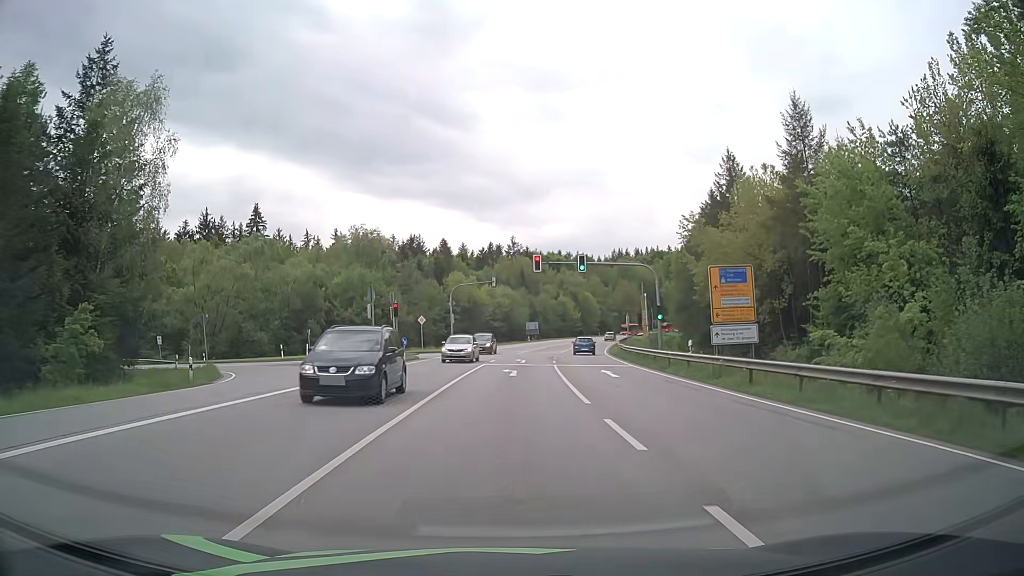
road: secondary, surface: asphalt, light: Day
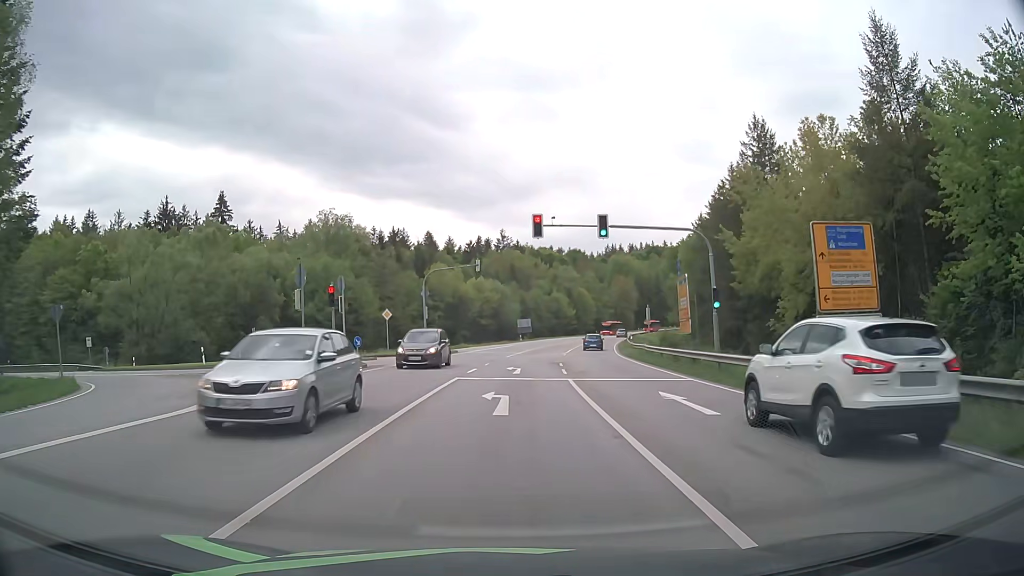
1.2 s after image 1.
(+0.1, +12.5) m; +1°
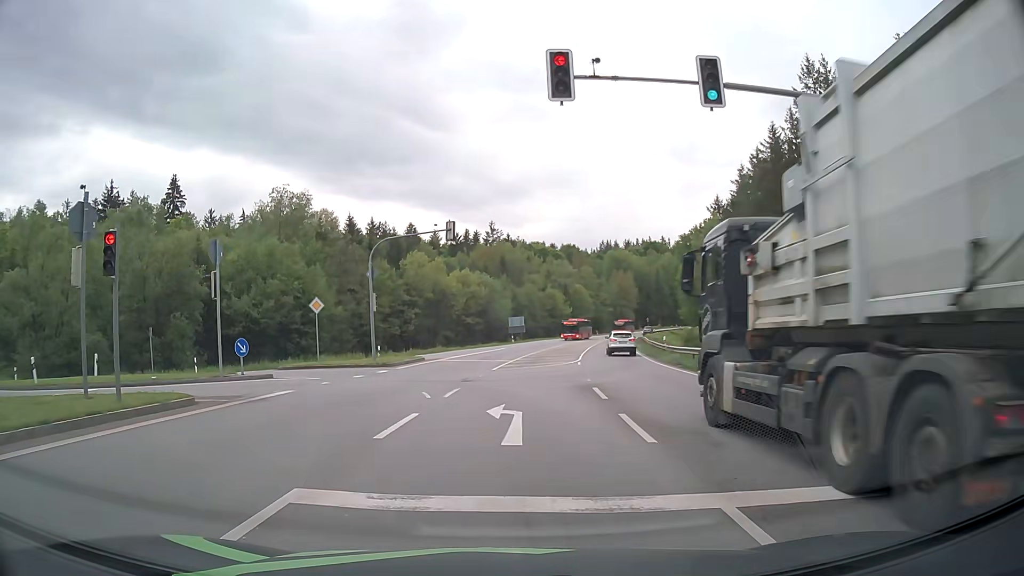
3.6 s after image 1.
(+0.1, +15.1) m; +1°
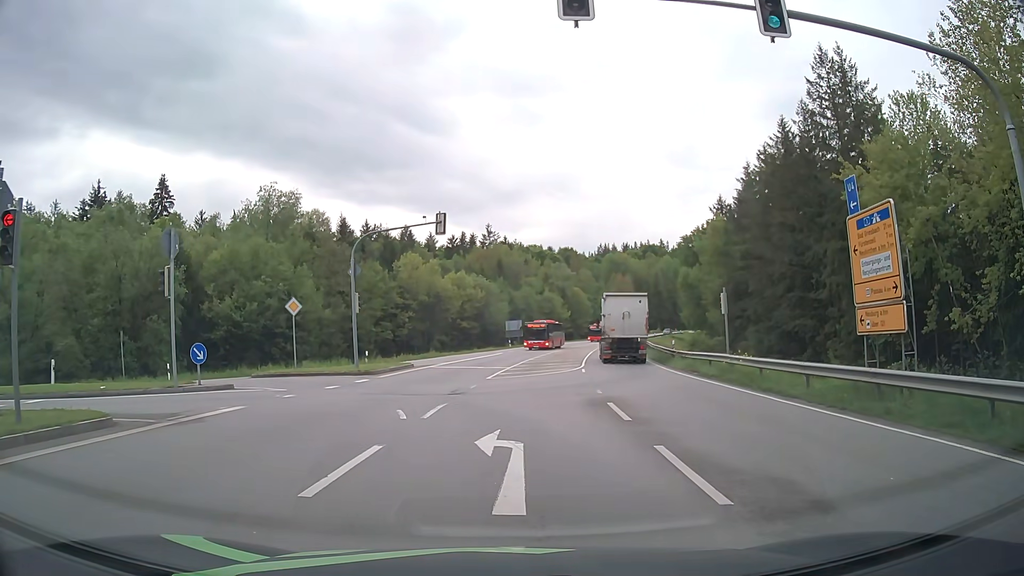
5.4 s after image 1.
(0.0, +2.8) m; 0°
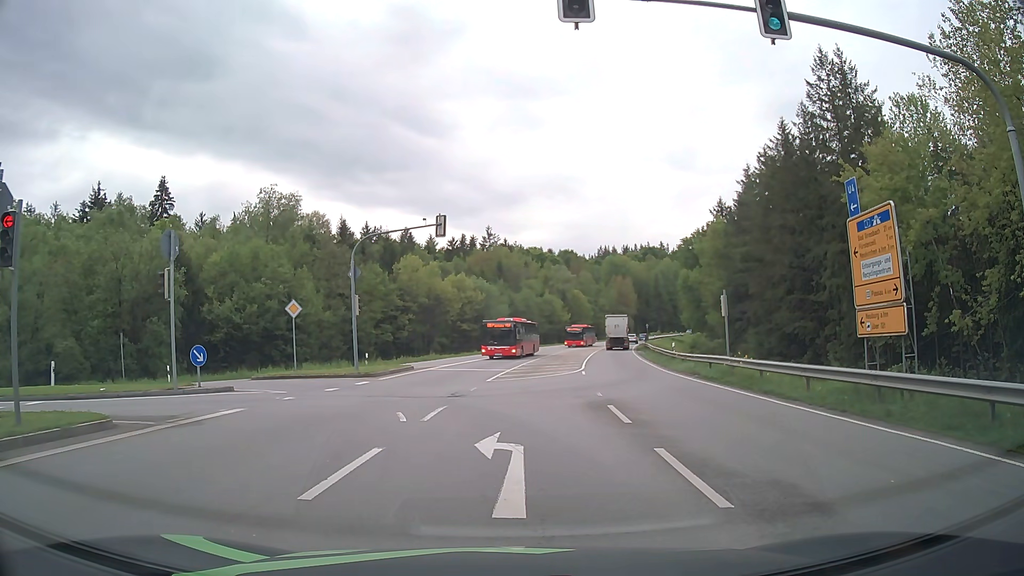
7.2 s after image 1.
(0.0, +0.1) m; 0°
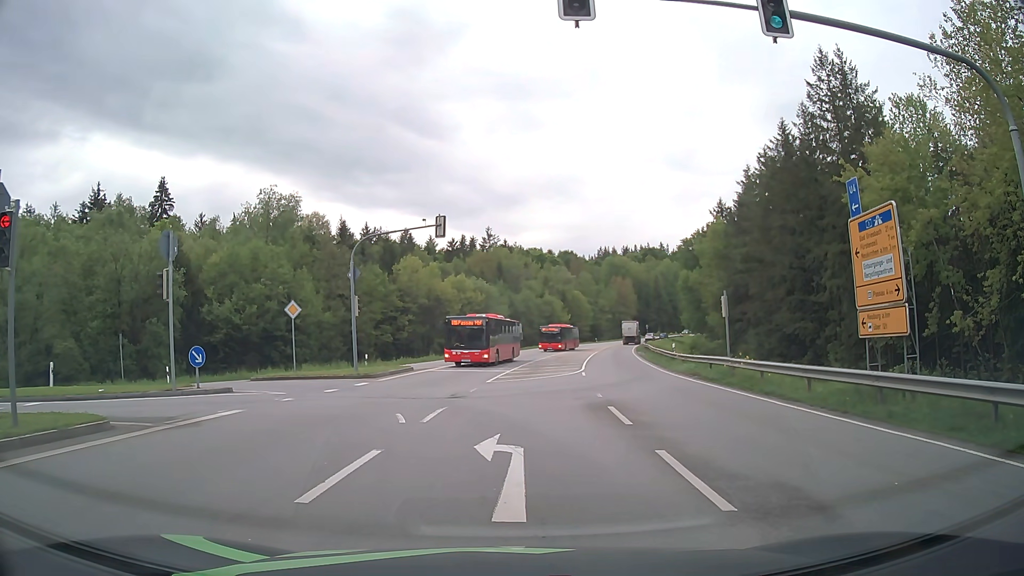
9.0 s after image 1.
(0.0, +0.1) m; 0°
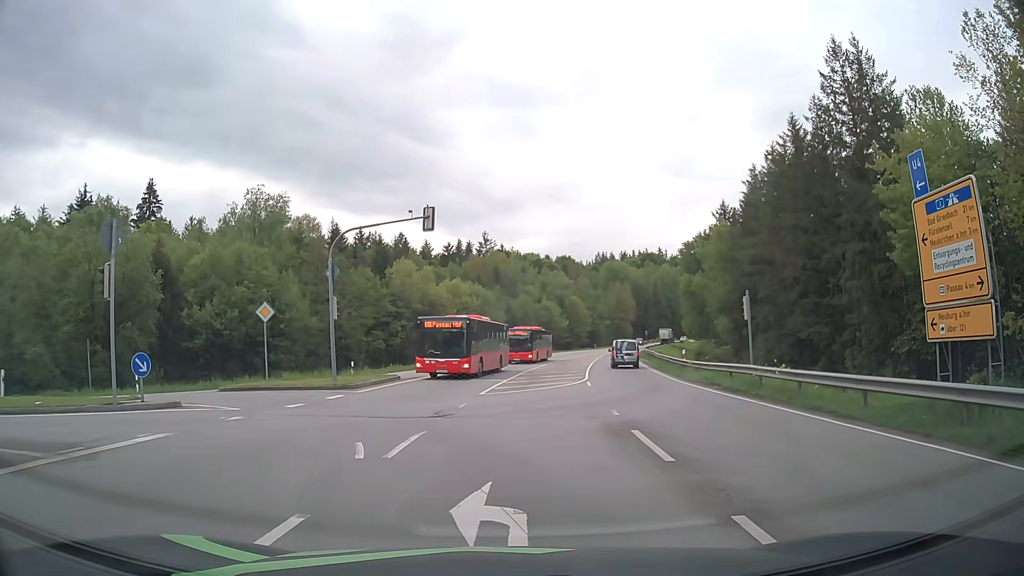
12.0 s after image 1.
(0.0, +3.4) m; -1°
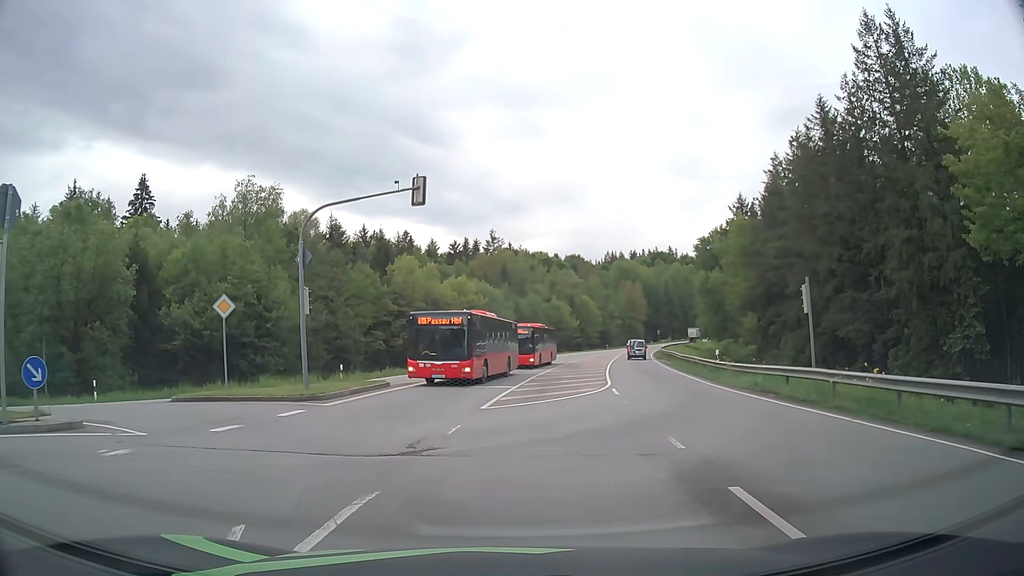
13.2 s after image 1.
(+0.1, +5.0) m; +1°
(-2, +10) (-9, +16) (-19, +19) (-29, +21) (-38, +23) (-48, +25) (-57, +29) (-67, +33) (-75, +38) (-84, +43) m
